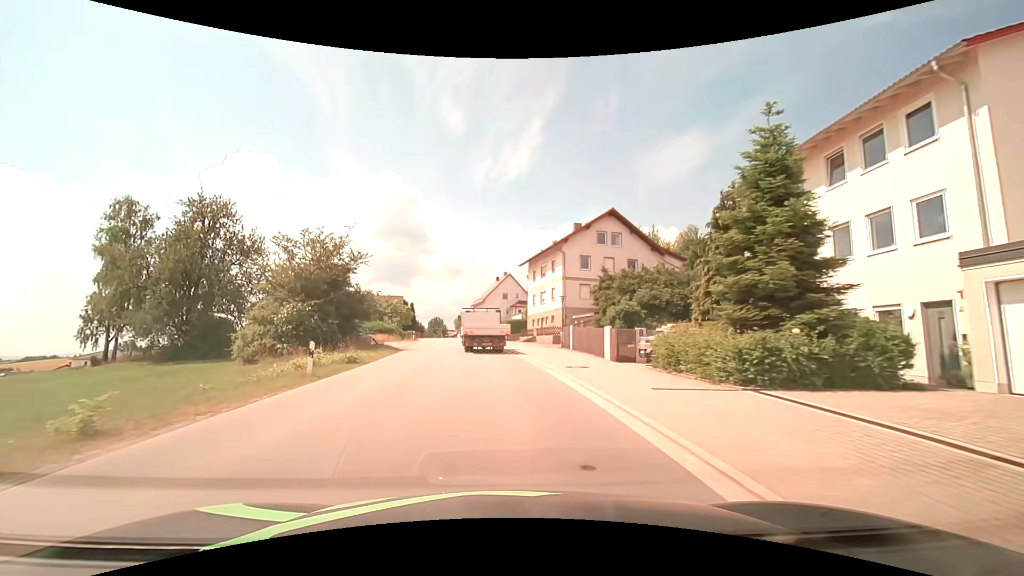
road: tertiary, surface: asphalt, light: Day
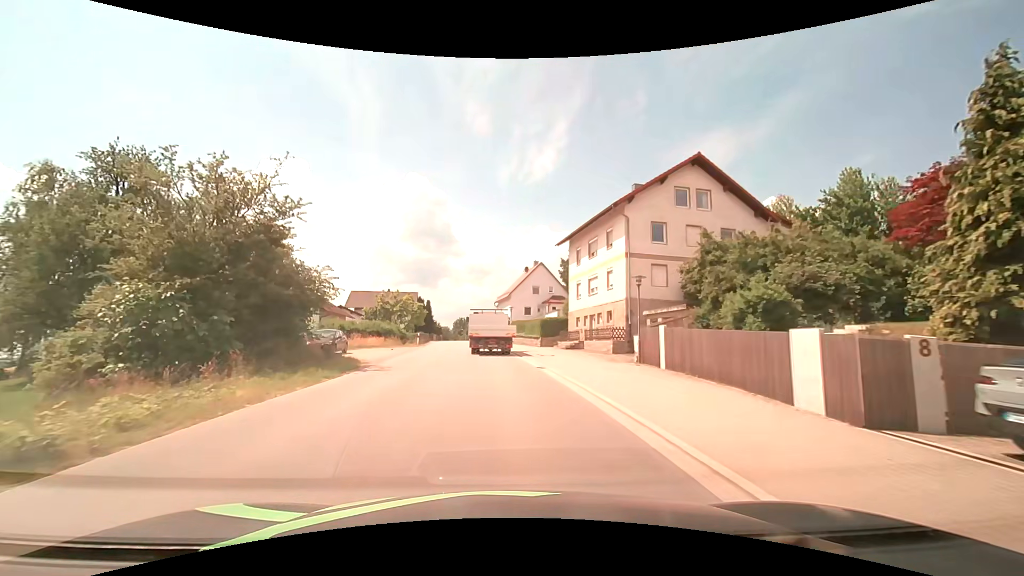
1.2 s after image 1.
(-0.4, +14.6) m; -3°
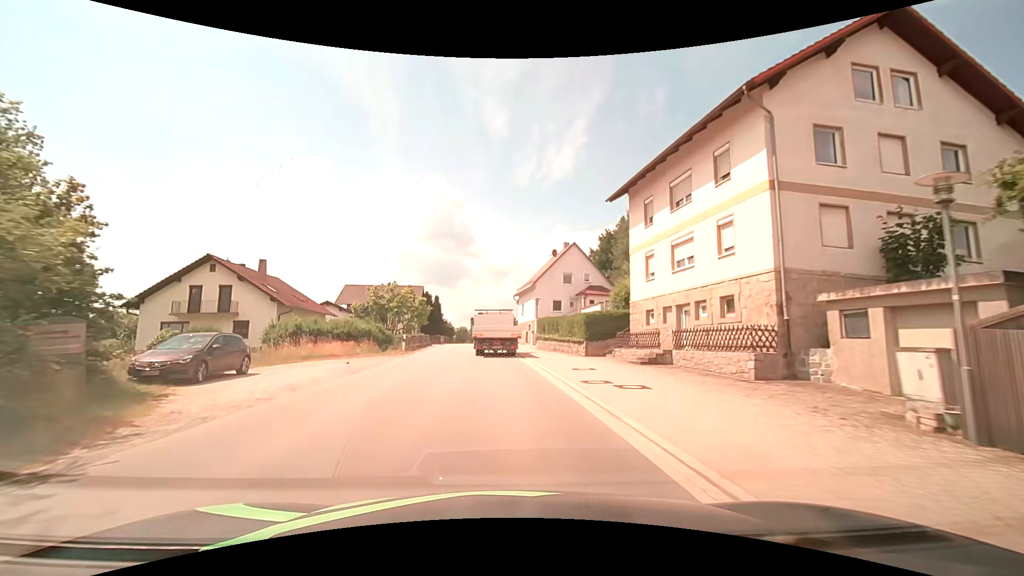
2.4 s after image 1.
(-0.2, +14.5) m; -2°
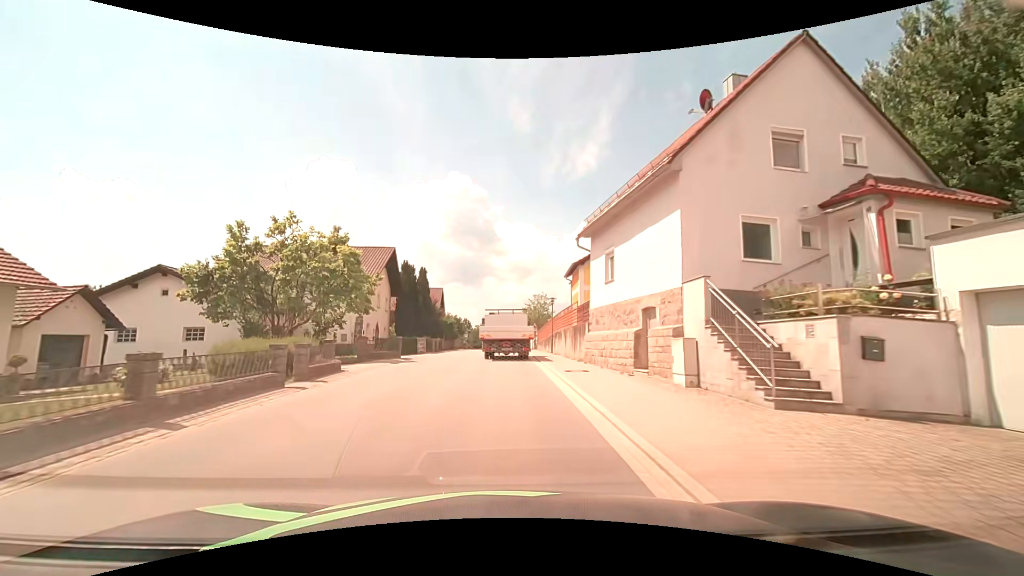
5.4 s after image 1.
(-1.3, +35.1) m; -3°
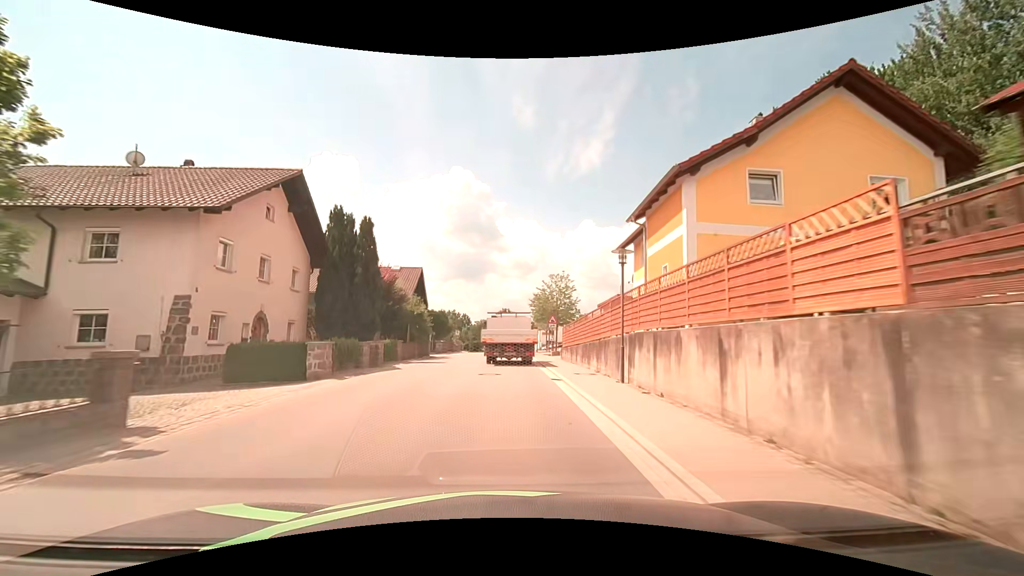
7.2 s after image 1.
(-0.1, +20.1) m; 0°
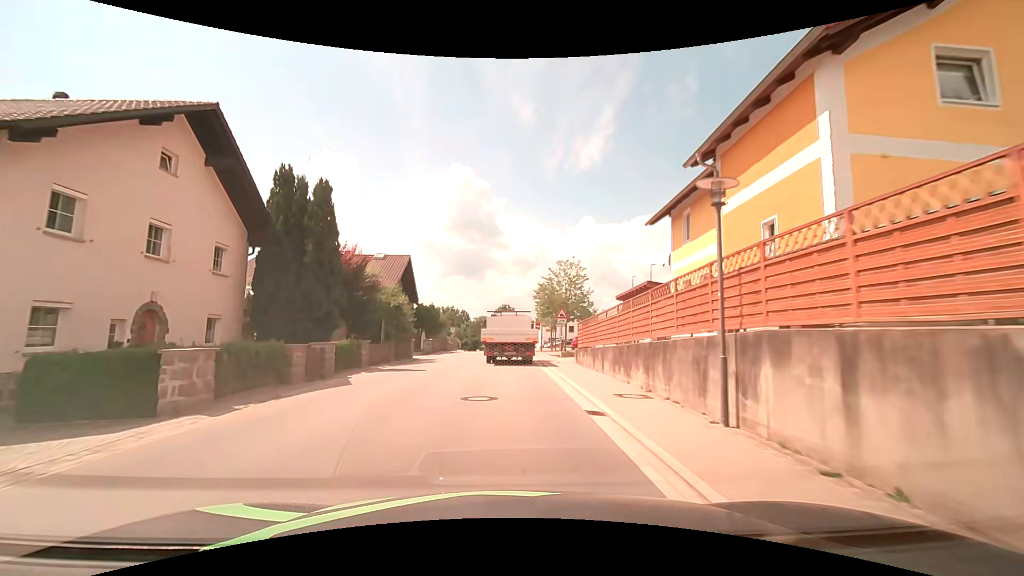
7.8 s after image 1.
(0.0, +6.6) m; -1°
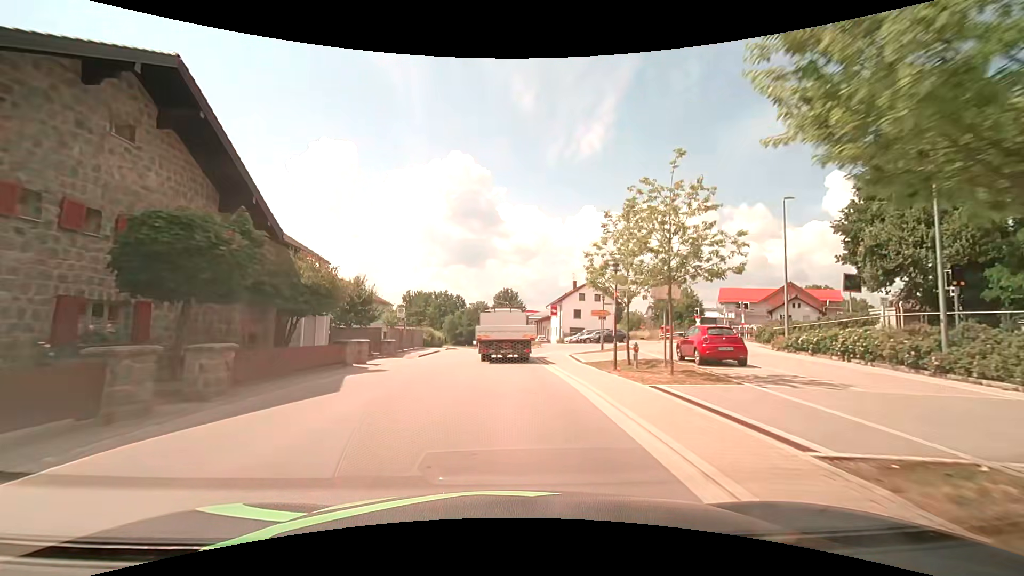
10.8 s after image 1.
(+0.2, +32.8) m; 0°
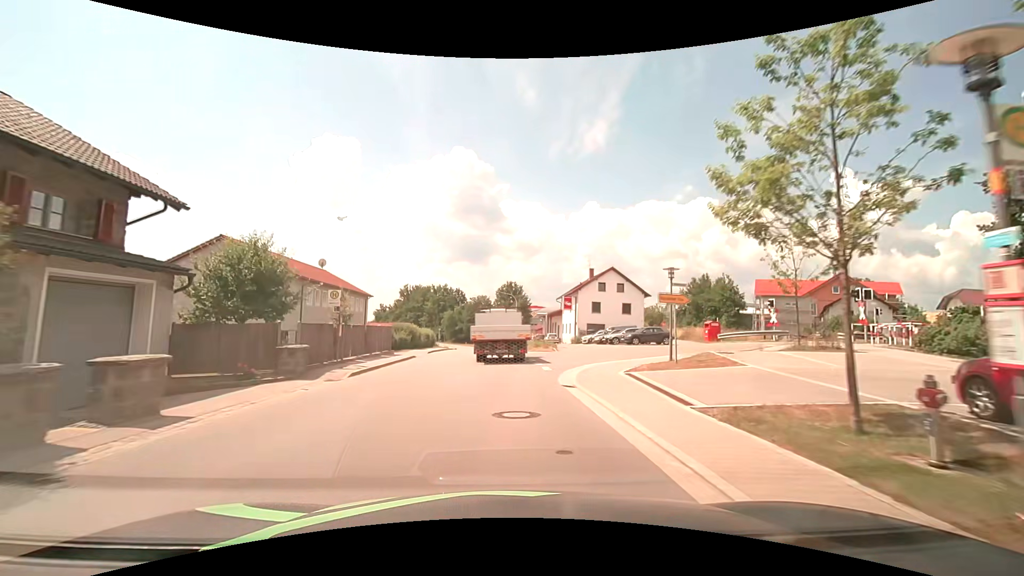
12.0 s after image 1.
(-0.1, +13.0) m; -1°
(0, +10) (0, +20) (-1, +30) (-1, +40) (-1, +50) (-2, +60) (-2, +70) (-3, +80) (-4, +90) (-5, +100) m
